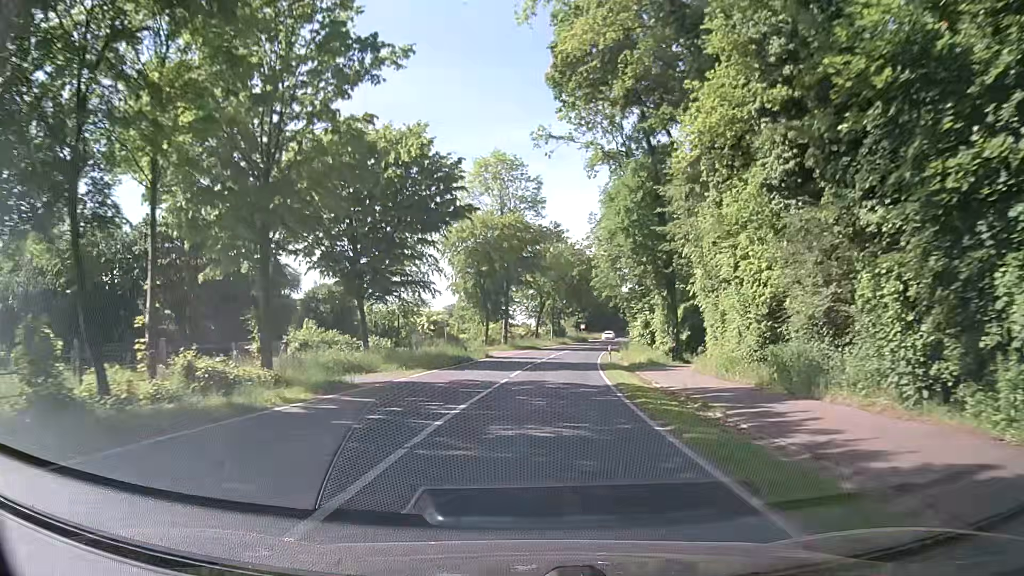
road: secondary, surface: asphalt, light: Day
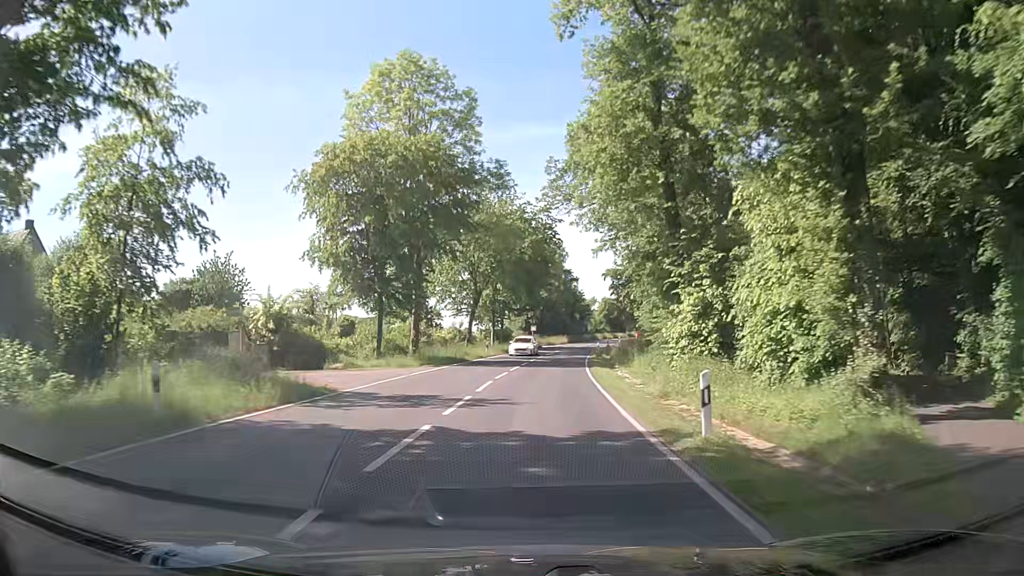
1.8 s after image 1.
(+1.5, +28.3) m; +5°
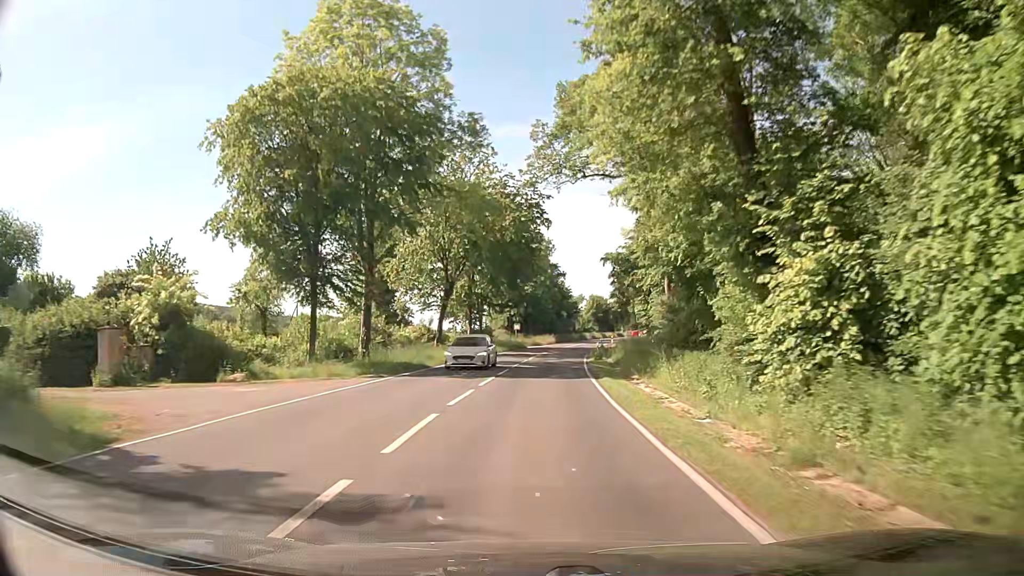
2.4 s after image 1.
(+0.1, +10.1) m; +1°
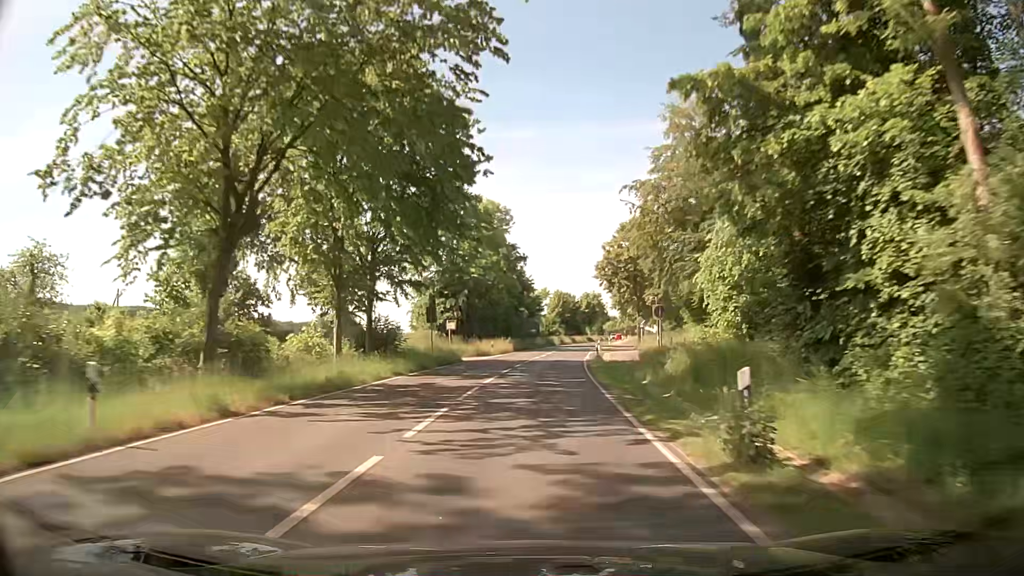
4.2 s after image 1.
(+0.9, +31.9) m; +4°
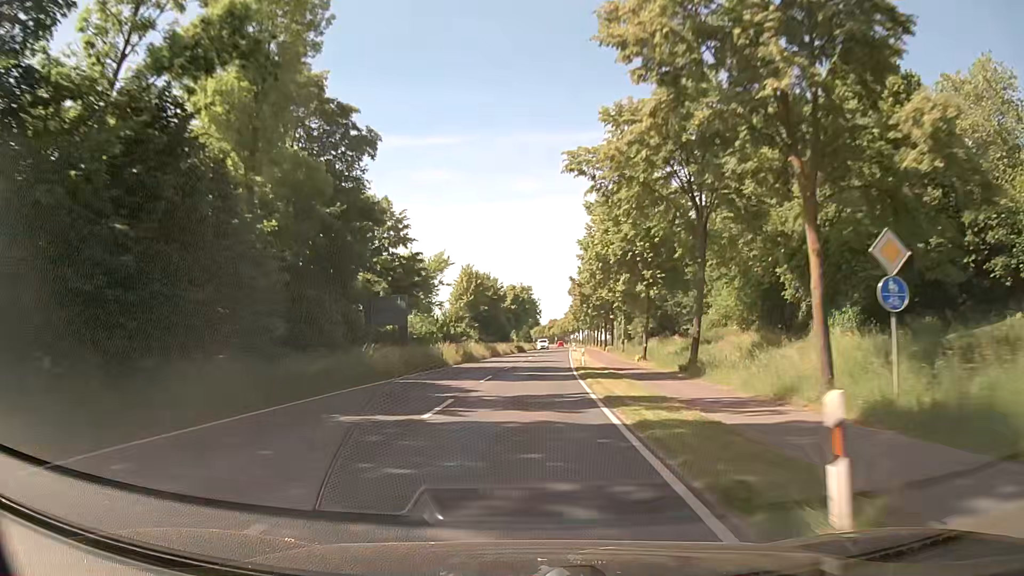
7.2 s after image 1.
(+3.8, +58.5) m; +7°
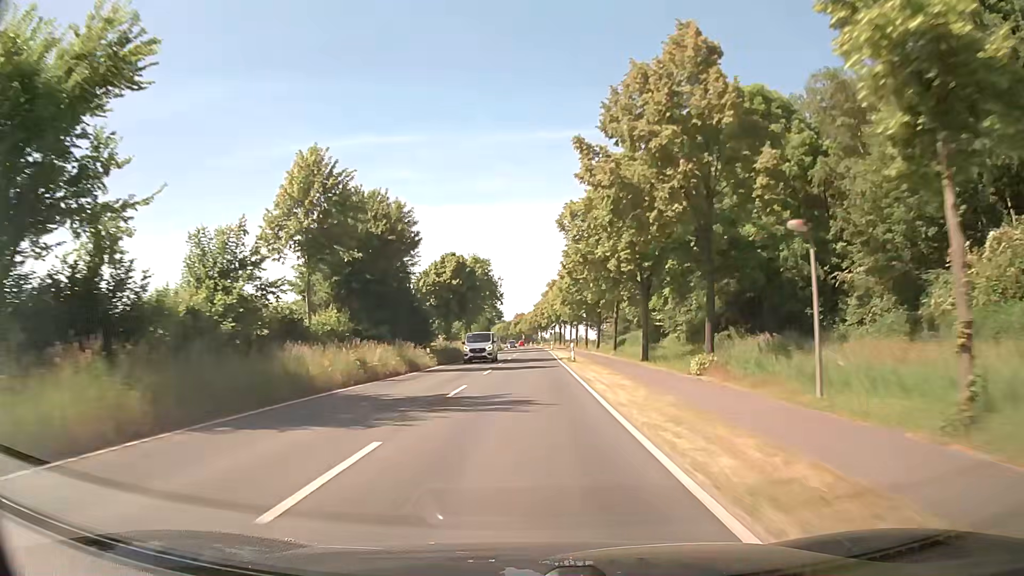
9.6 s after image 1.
(+1.6, +51.7) m; +3°
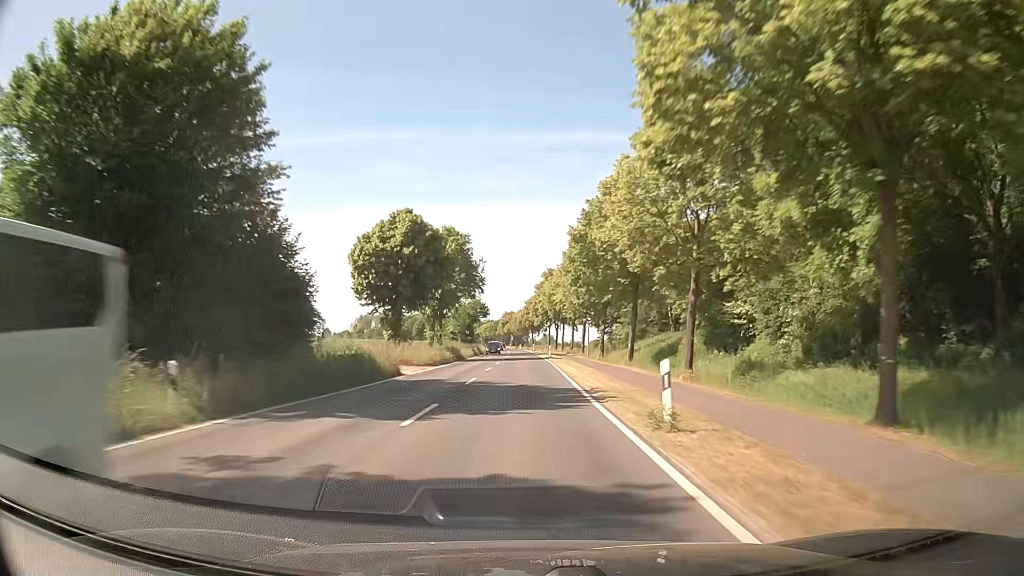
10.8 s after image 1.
(+0.1, +27.4) m; 0°
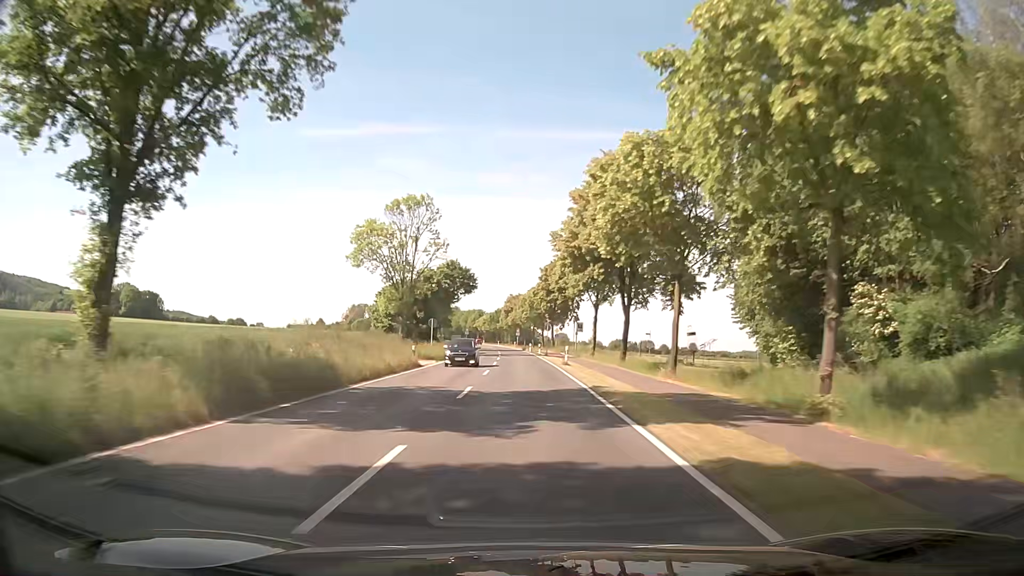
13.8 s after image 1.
(+0.6, +73.0) m; 0°
(0, +10) (0, +20) (0, +30) (0, +40) (-1, +50) (-1, +60) (-1, +70) (-2, +80) (-2, +90) (-3, +100) m
